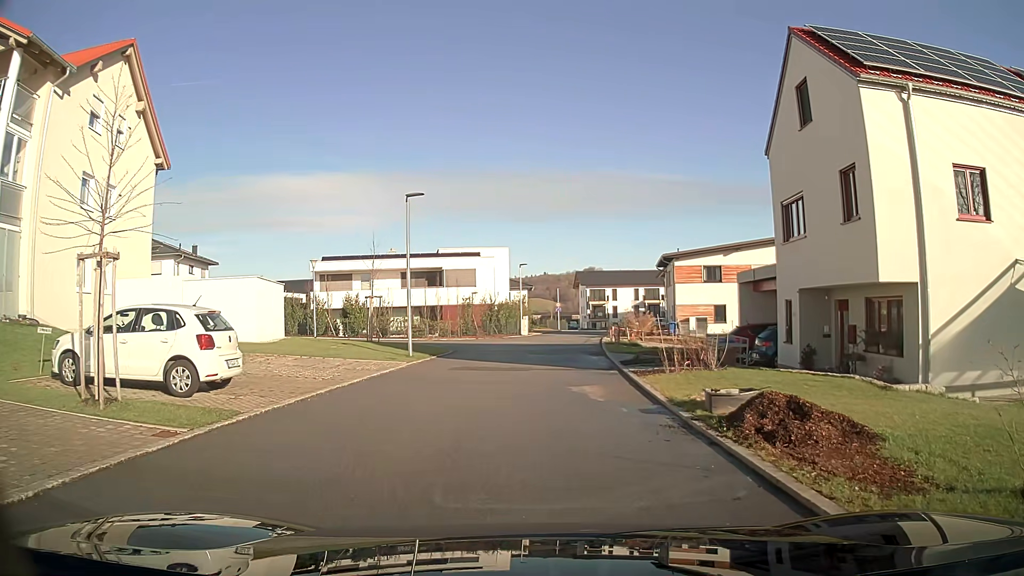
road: residential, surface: asphalt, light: Day
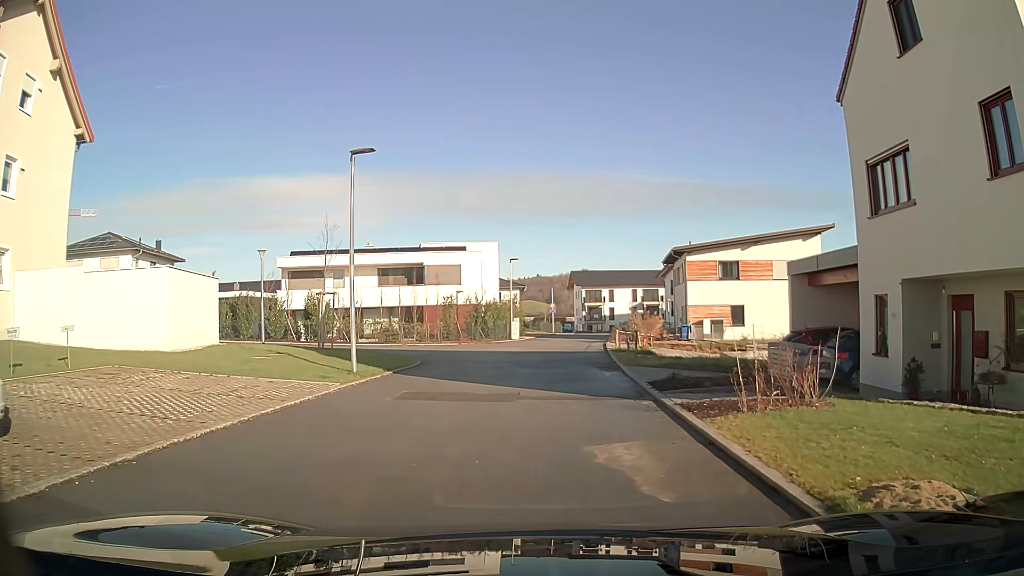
(0.0, +6.1) m; +1°
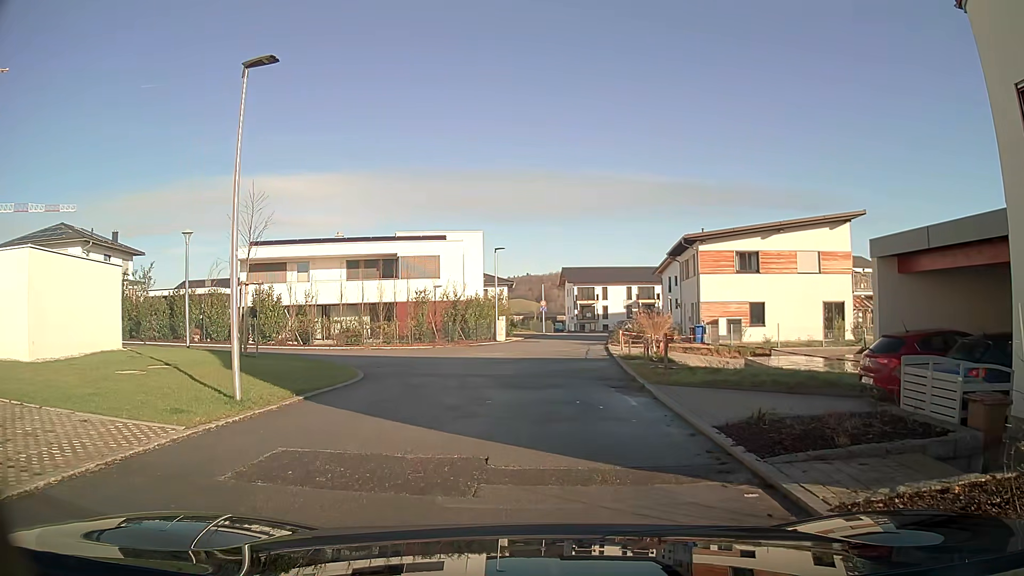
(+0.1, +6.0) m; +1°
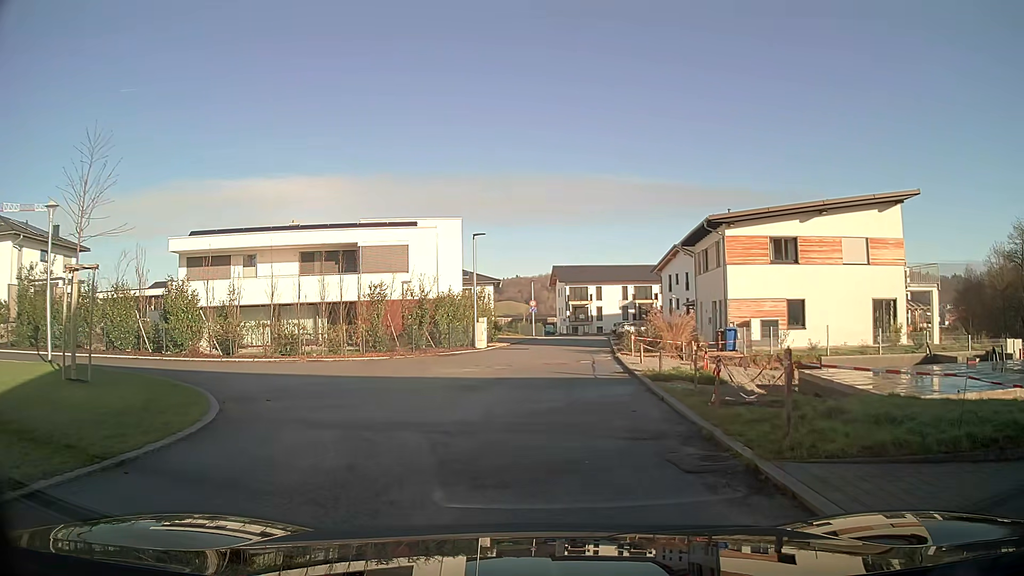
(+0.1, +7.4) m; +1°
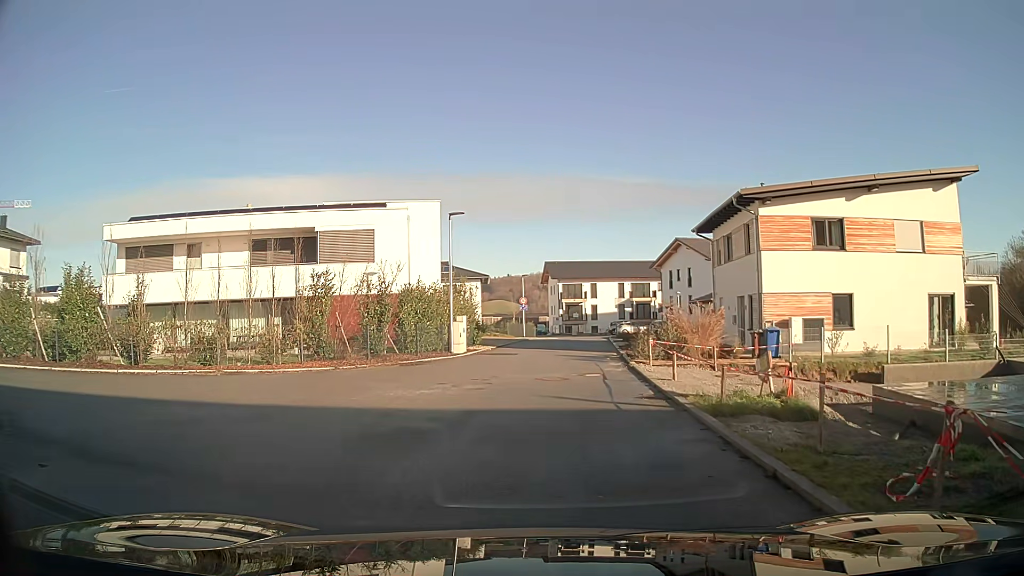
(+0.1, +5.9) m; +1°
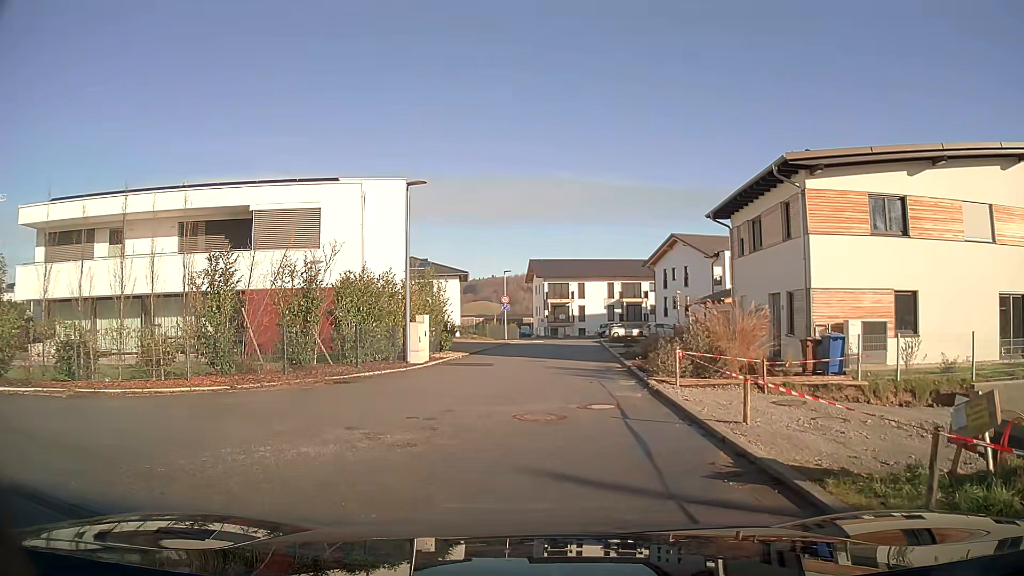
(0.0, +5.9) m; +1°
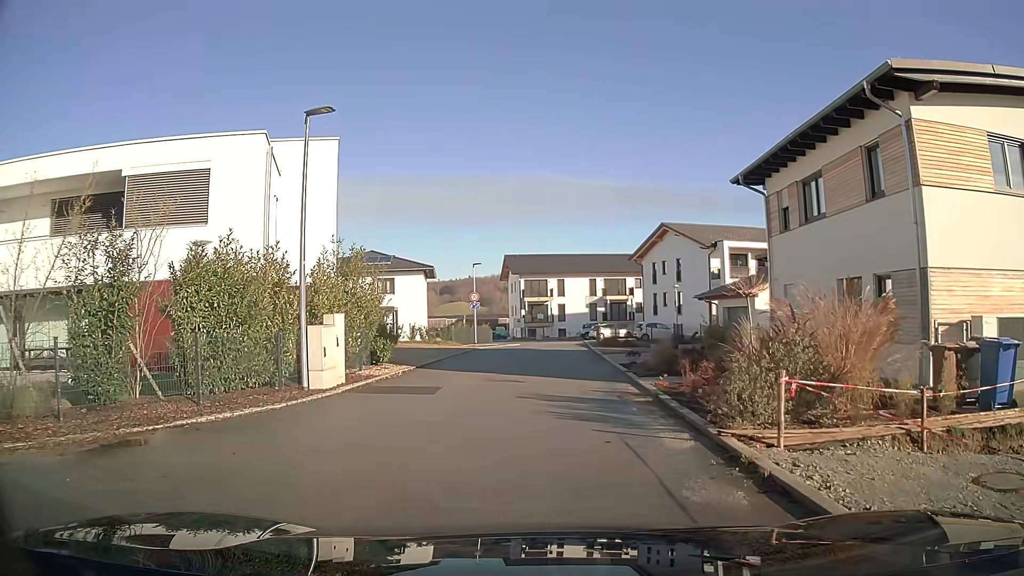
(+0.2, +7.4) m; +3°
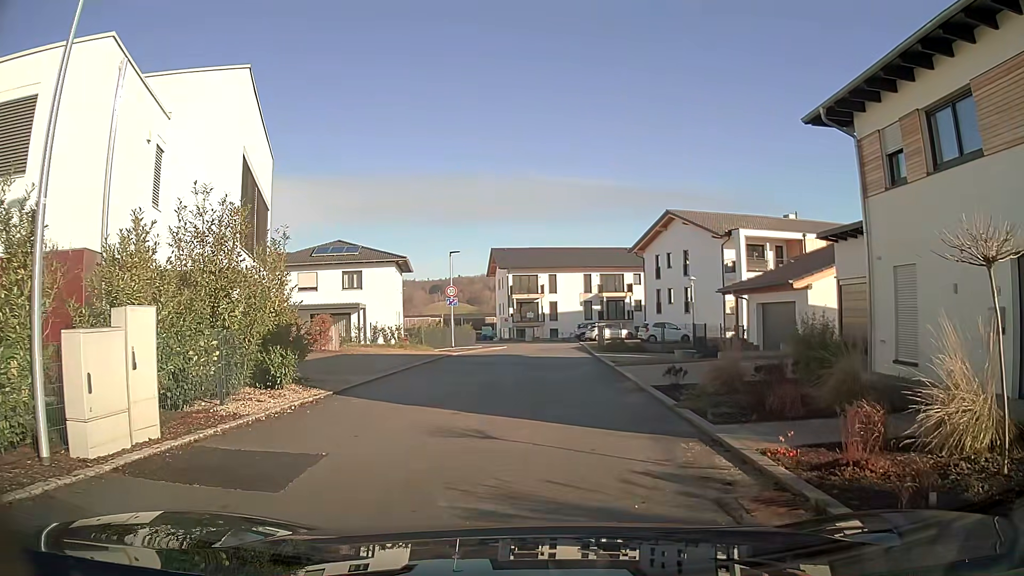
(+0.1, +7.3) m; +1°
